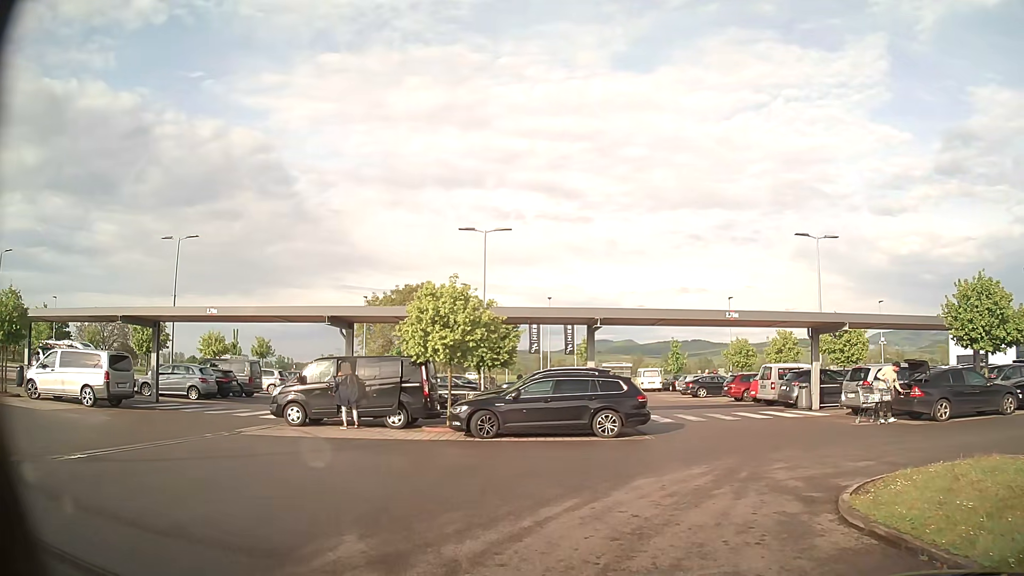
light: Day
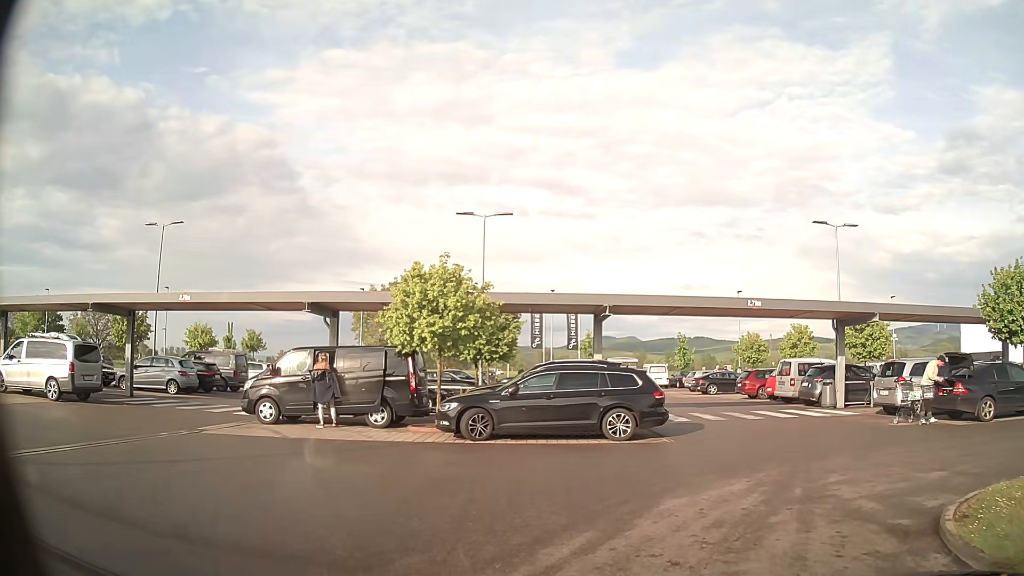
(0.0, +2.1) m; -1°
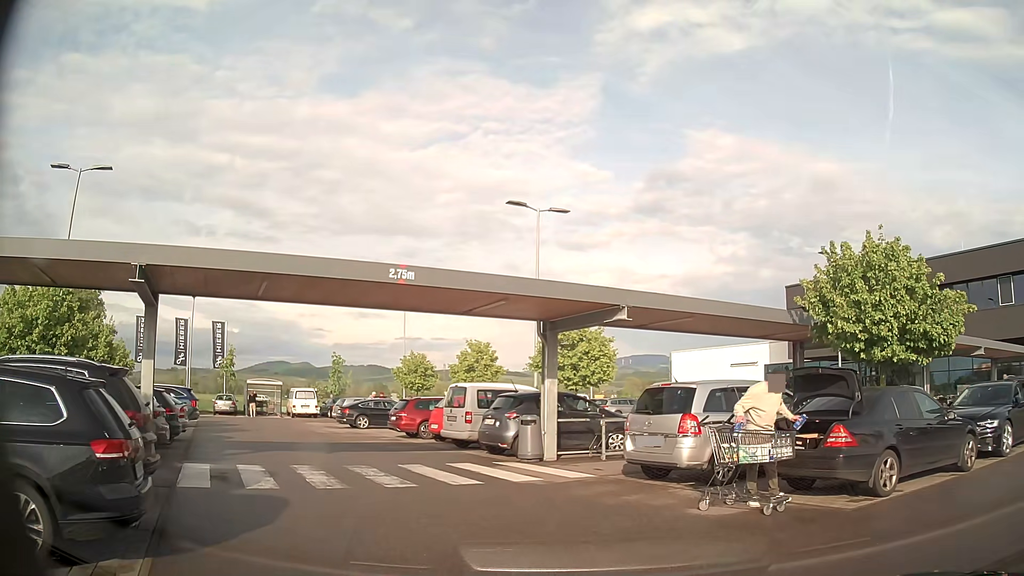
(+2.3, +8.7) m; +27°
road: service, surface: paved
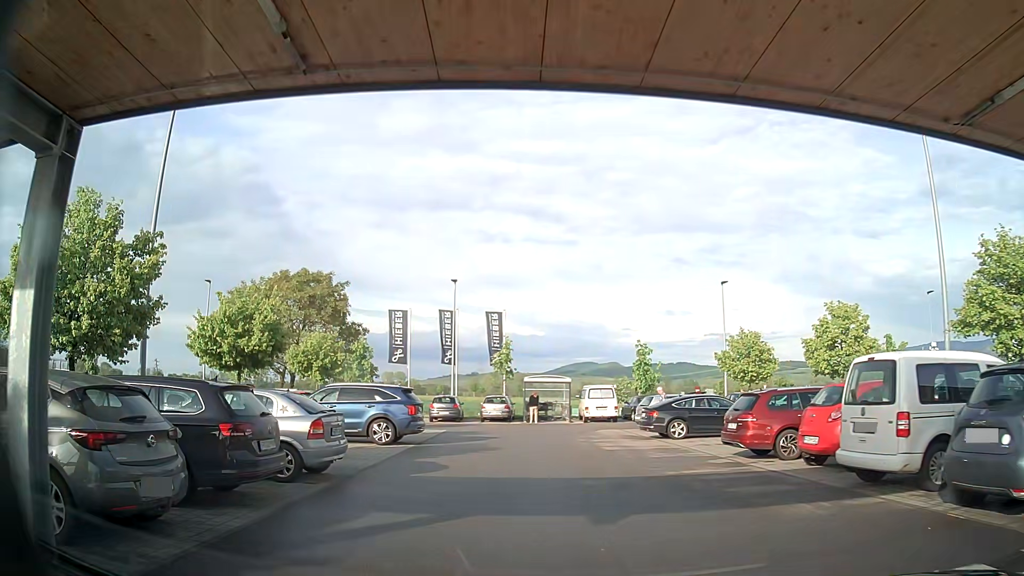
(-1.9, +9.5) m; -26°
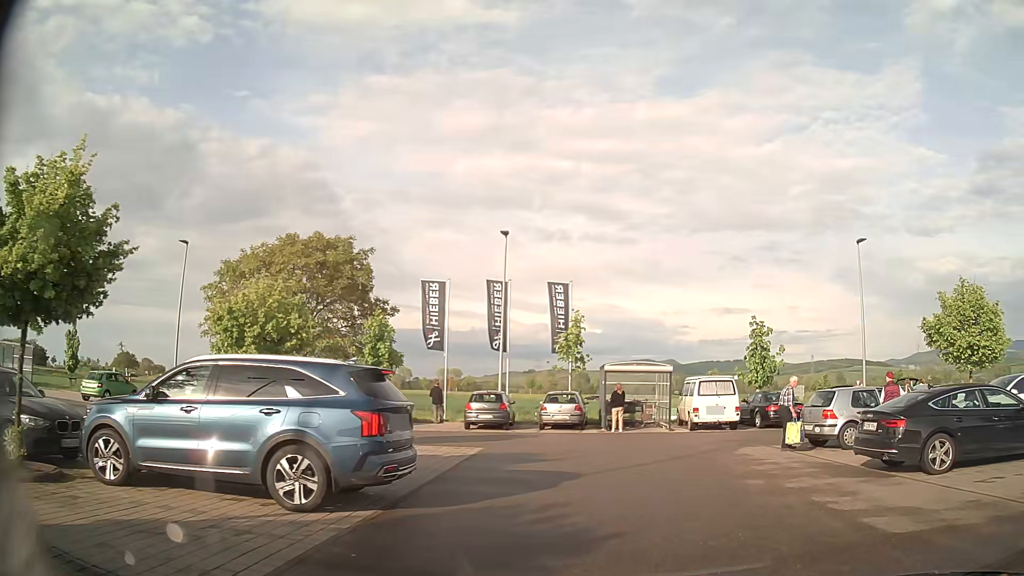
(-0.9, +11.3) m; -2°
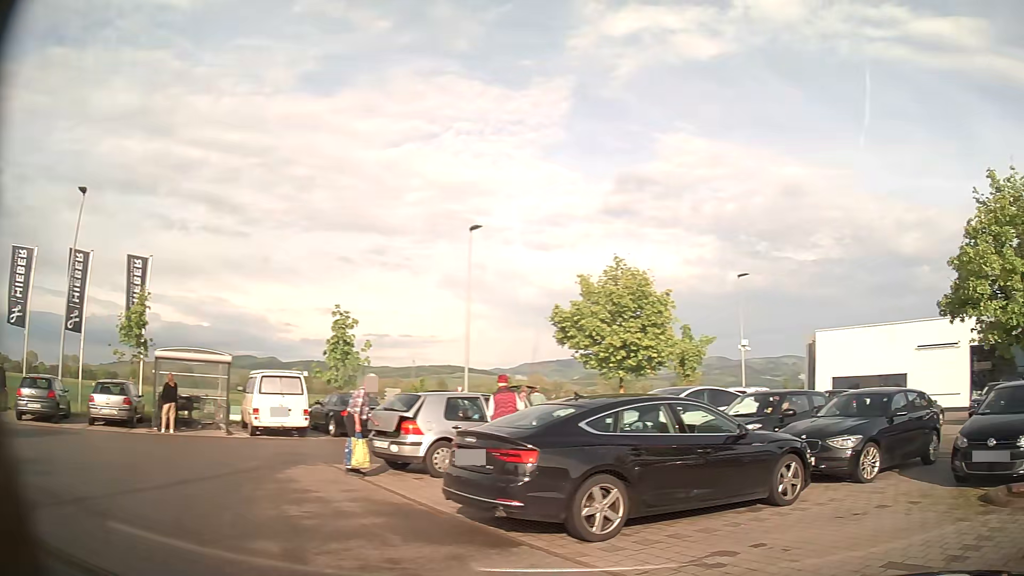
(+1.0, +4.3) m; +35°
